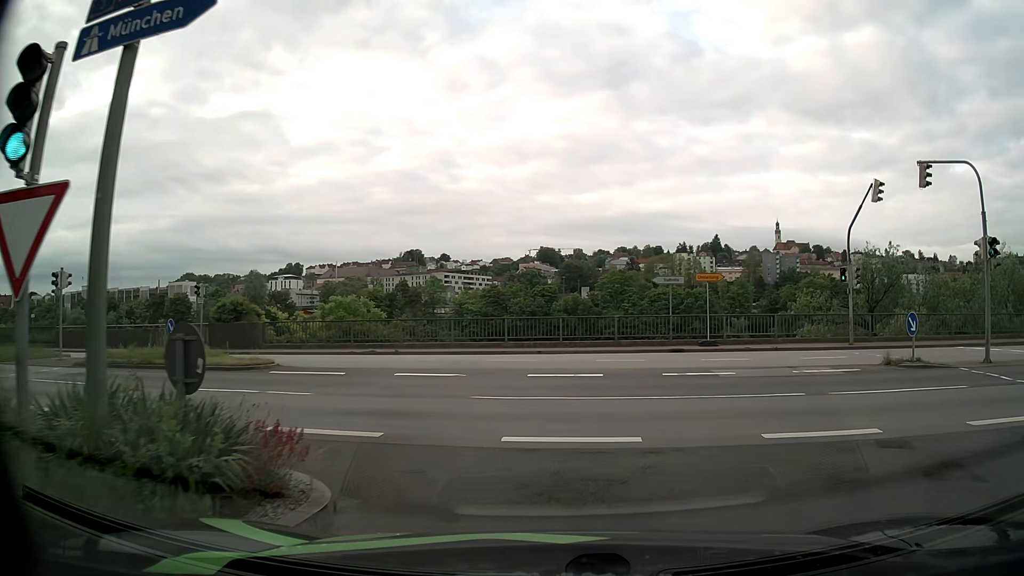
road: tertiary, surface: asphalt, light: Day
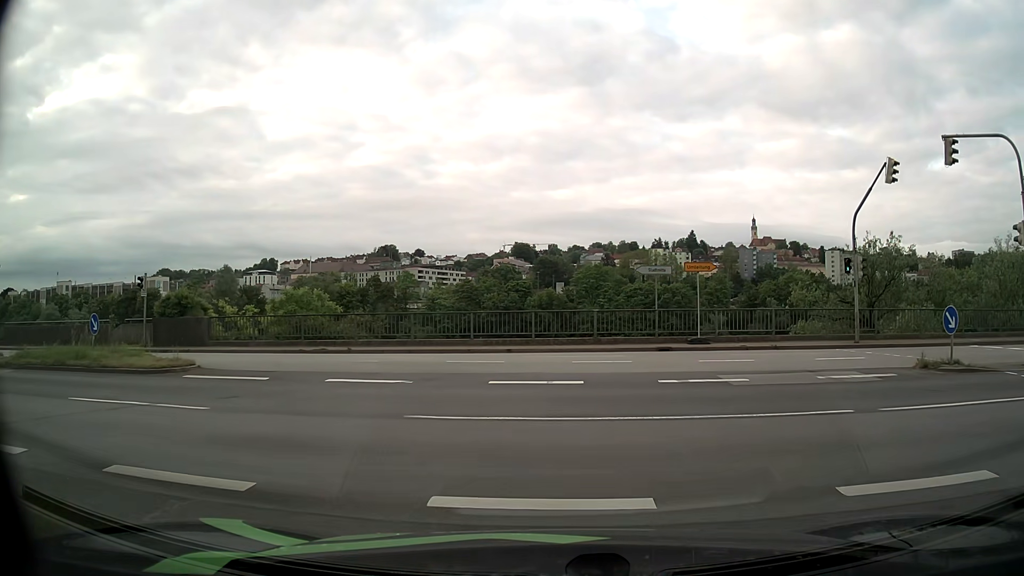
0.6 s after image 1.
(+0.1, +3.1) m; +2°
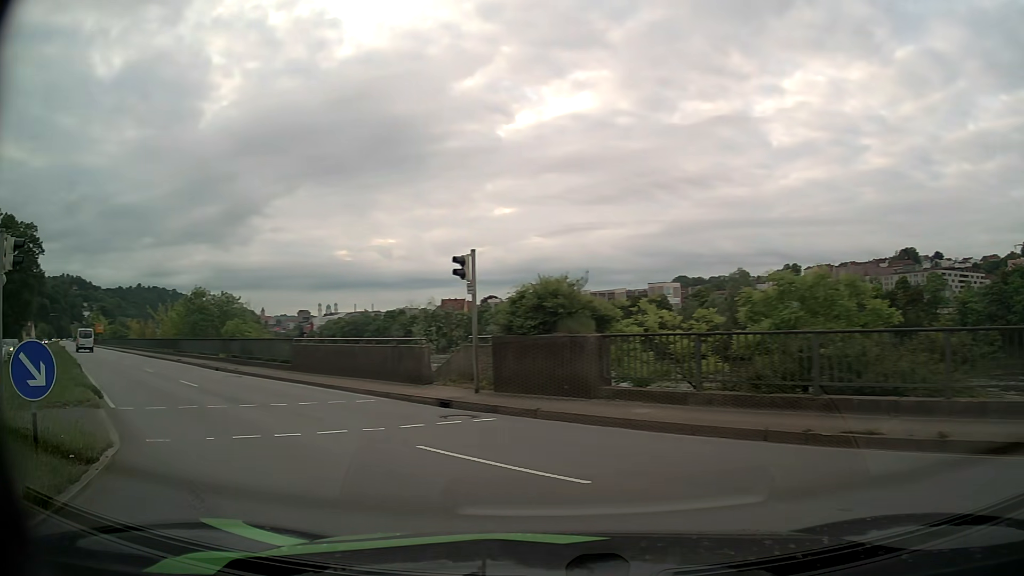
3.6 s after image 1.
(-4.2, +16.1) m; -44°
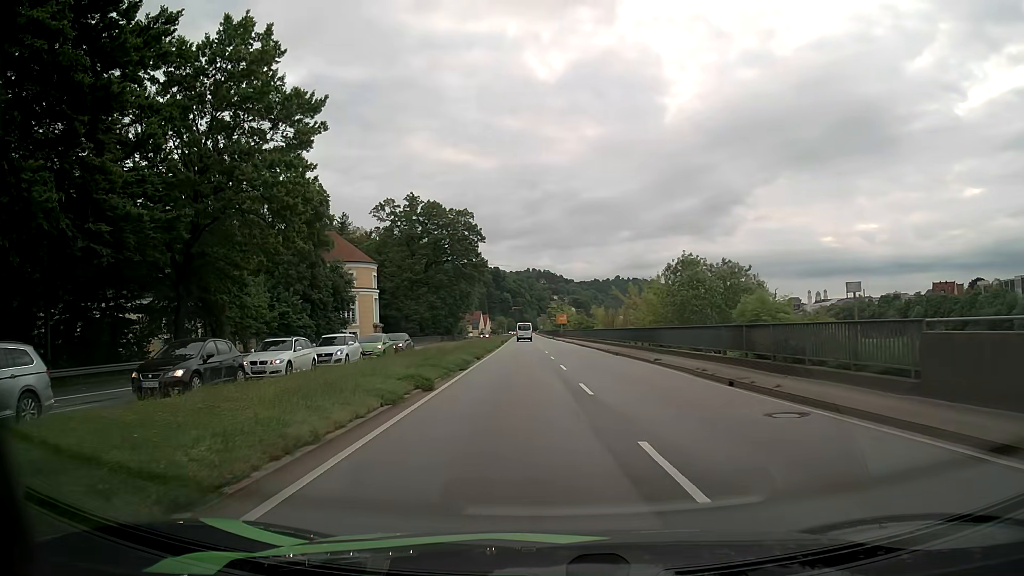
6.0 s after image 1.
(-6.8, +13.8) m; -42°
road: primary
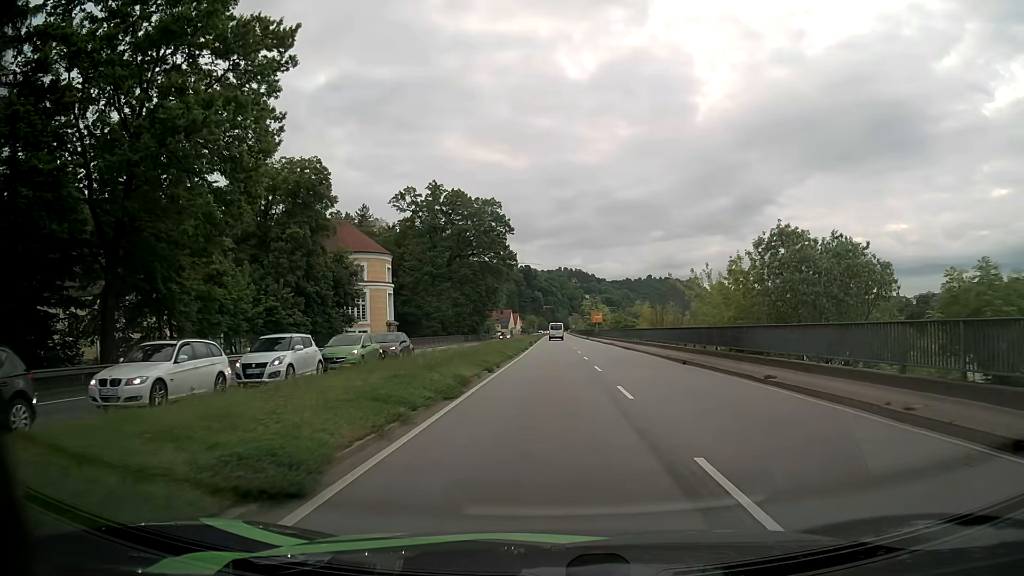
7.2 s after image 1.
(-0.5, +10.3) m; -3°
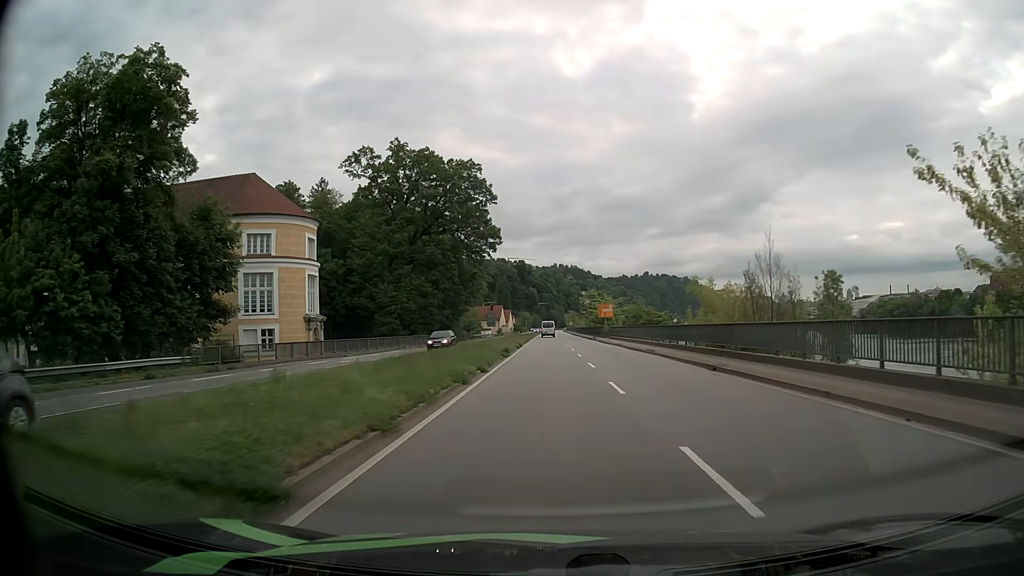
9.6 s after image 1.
(+0.1, +27.0) m; 0°
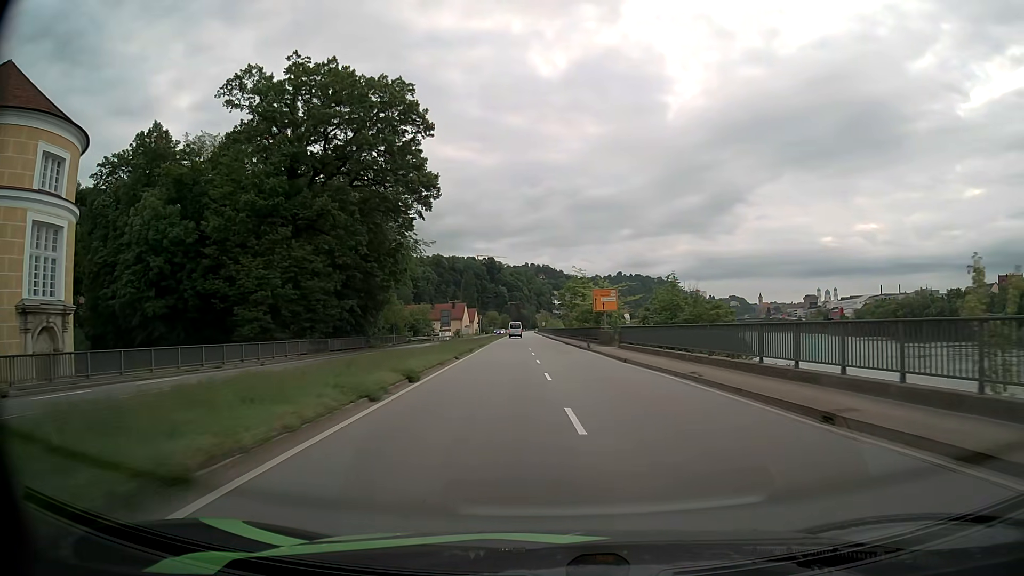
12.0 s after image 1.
(+0.5, +32.4) m; +2°
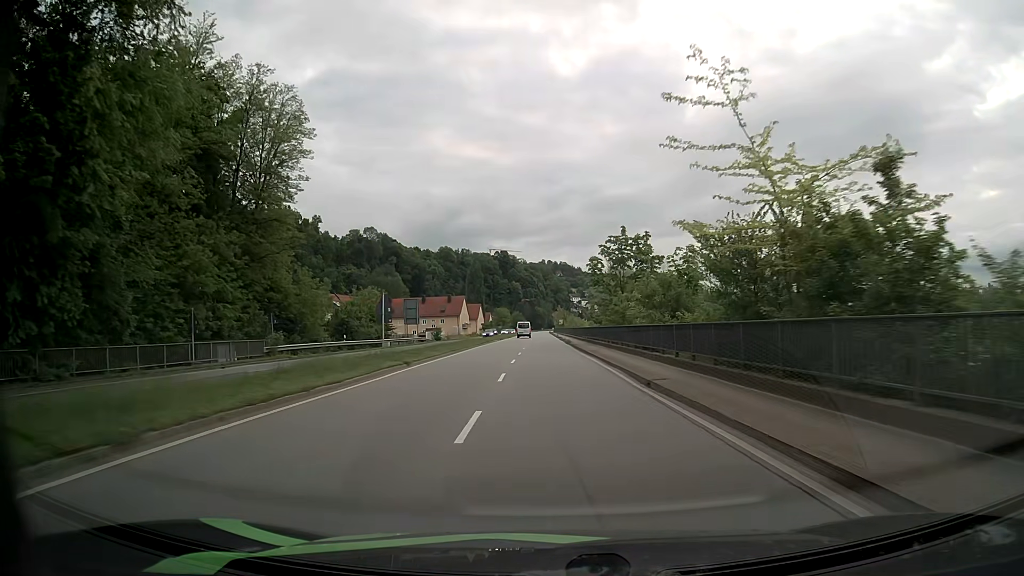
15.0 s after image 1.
(-0.4, +46.1) m; -1°
(0, +10) (0, +20) (0, +30) (0, +40) (0, +50) (-1, +60) (-1, +70) (-1, +80) (-1, +90) (-1, +100) m
